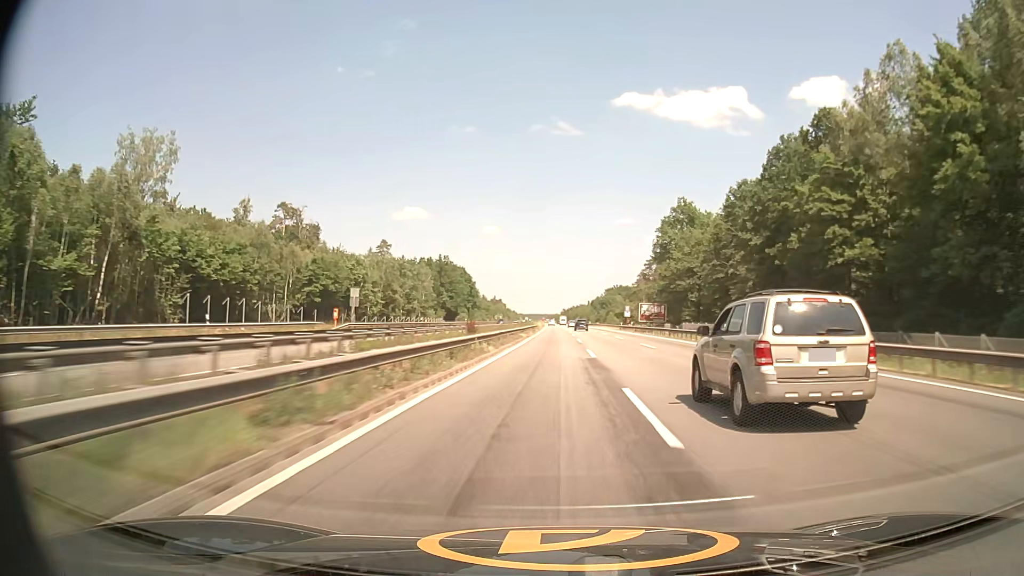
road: motorway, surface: asphalt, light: Day
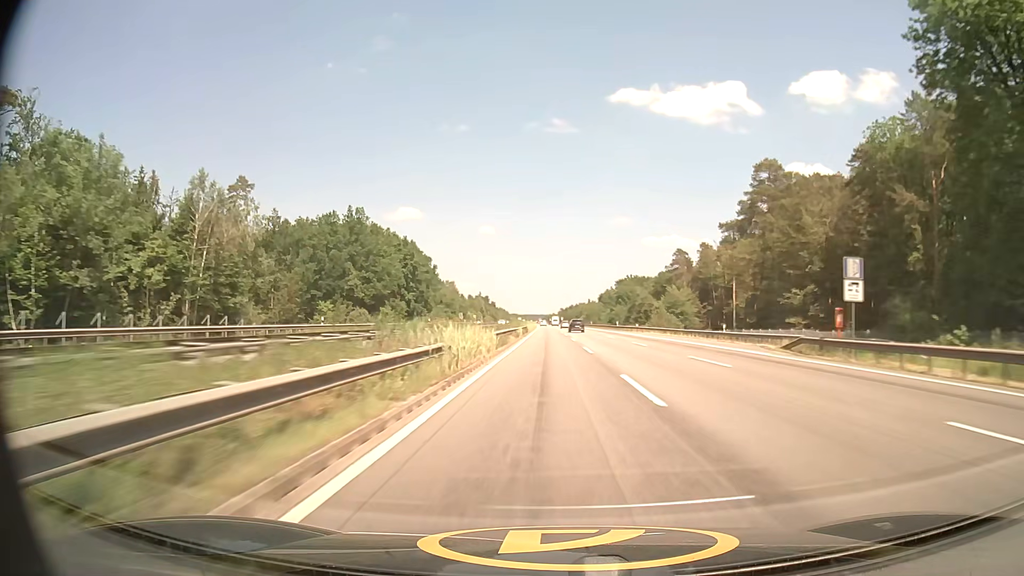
(+0.5, +86.9) m; 0°
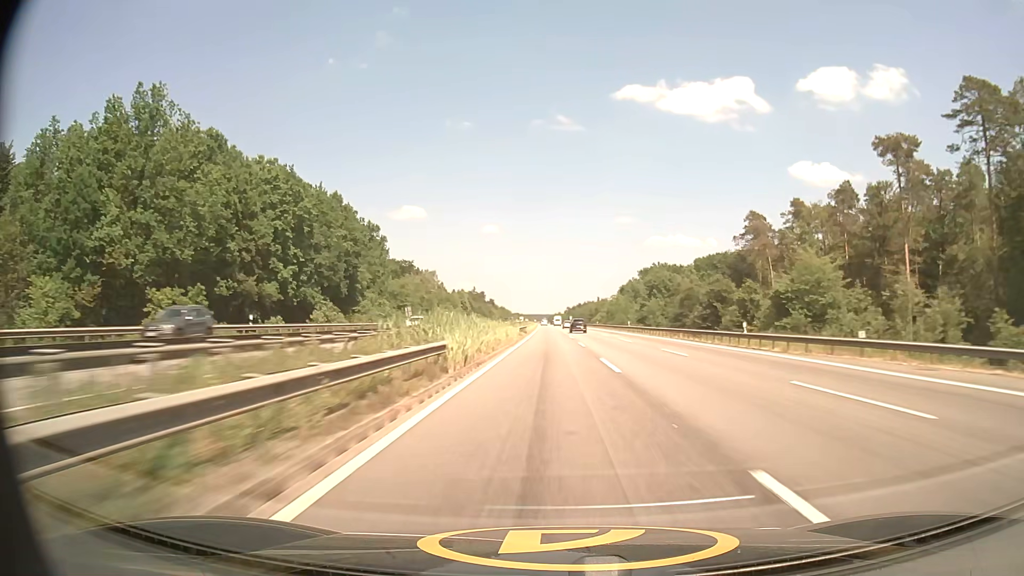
(-0.3, +65.1) m; -1°
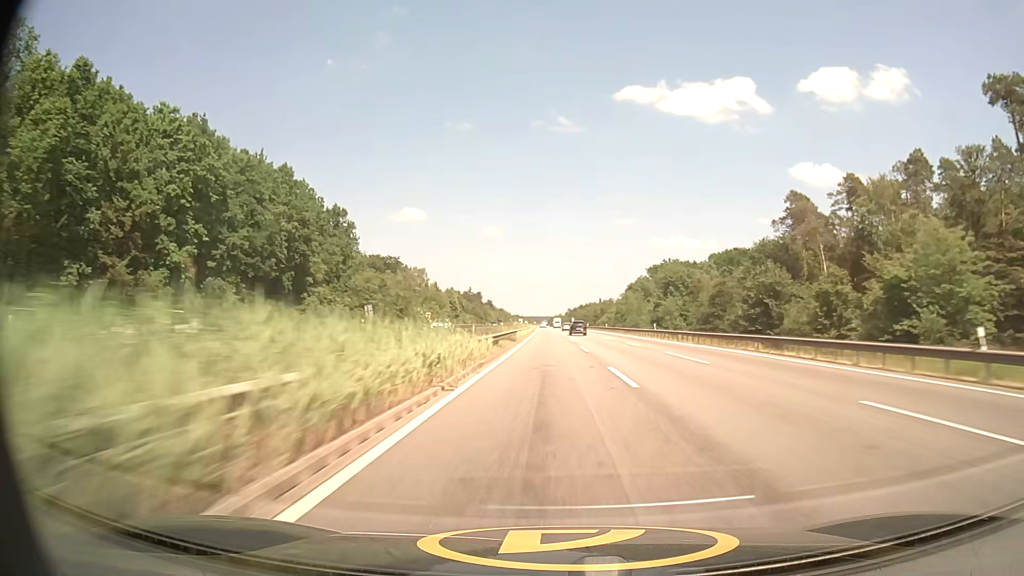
(0.0, +21.7) m; 0°
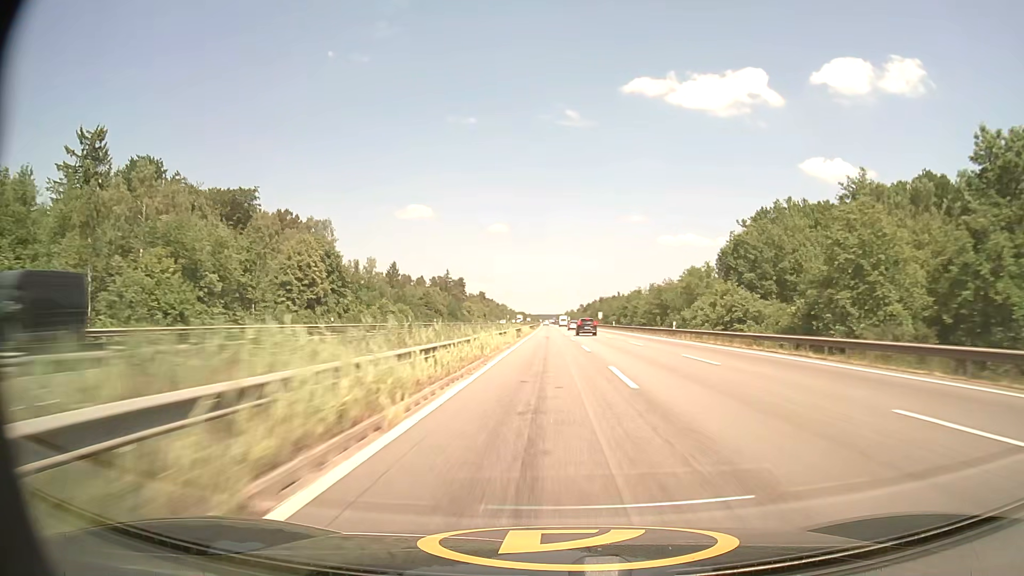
(-0.5, +108.7) m; -1°
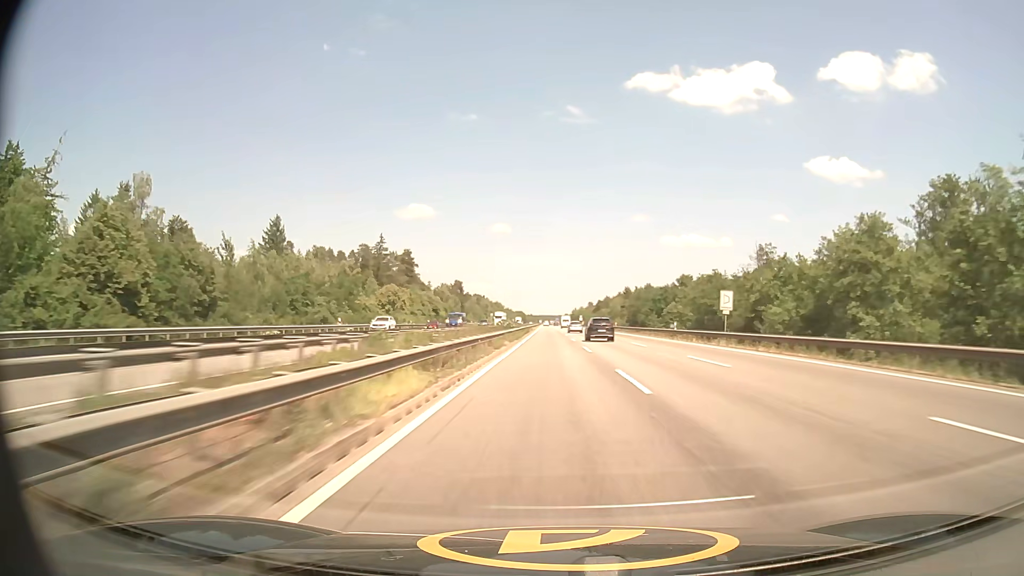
(-0.1, +108.2) m; 0°
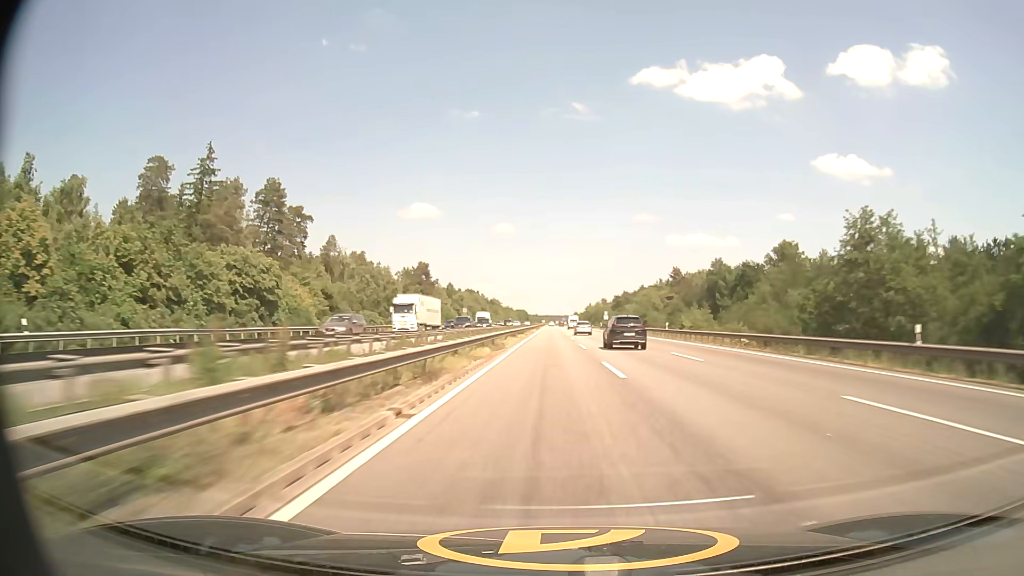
(-0.2, +86.4) m; 0°
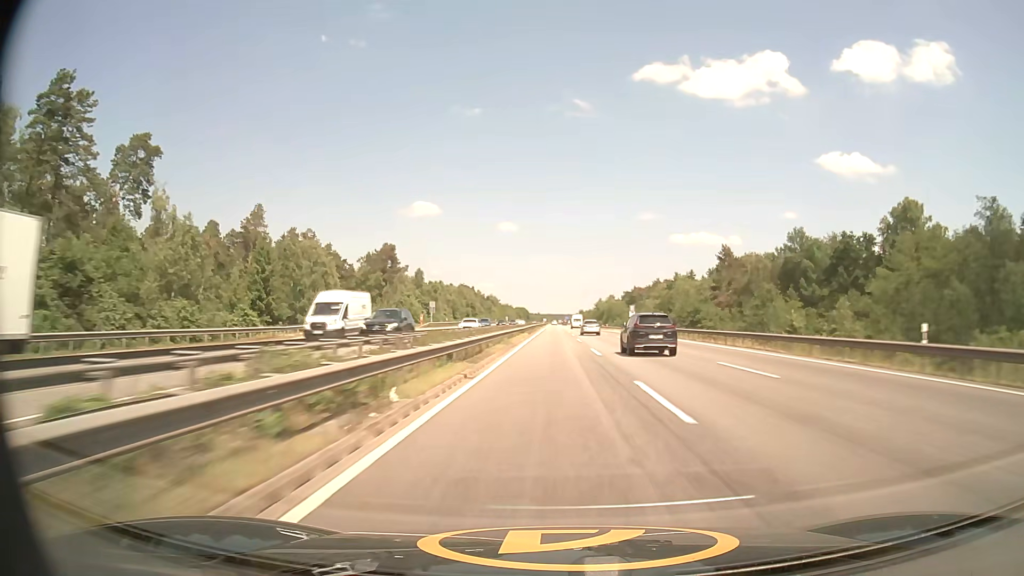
(-0.1, +43.5) m; 0°
(0, +10) (0, +20) (0, +30) (0, +40) (0, +50) (0, +60) (0, +70) (0, +80) (0, +90) (0, +100) m
